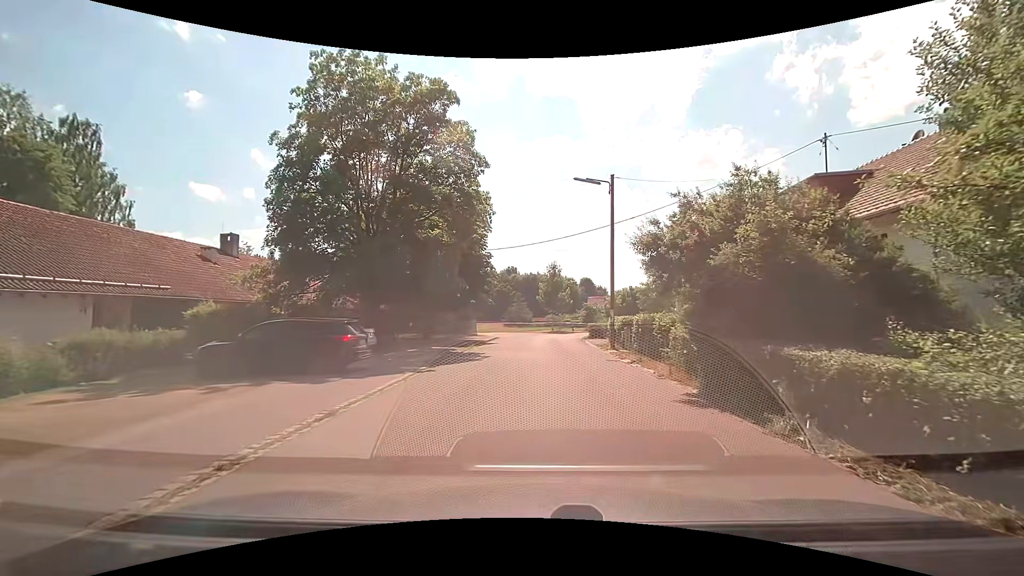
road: residential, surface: asphalt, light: Day
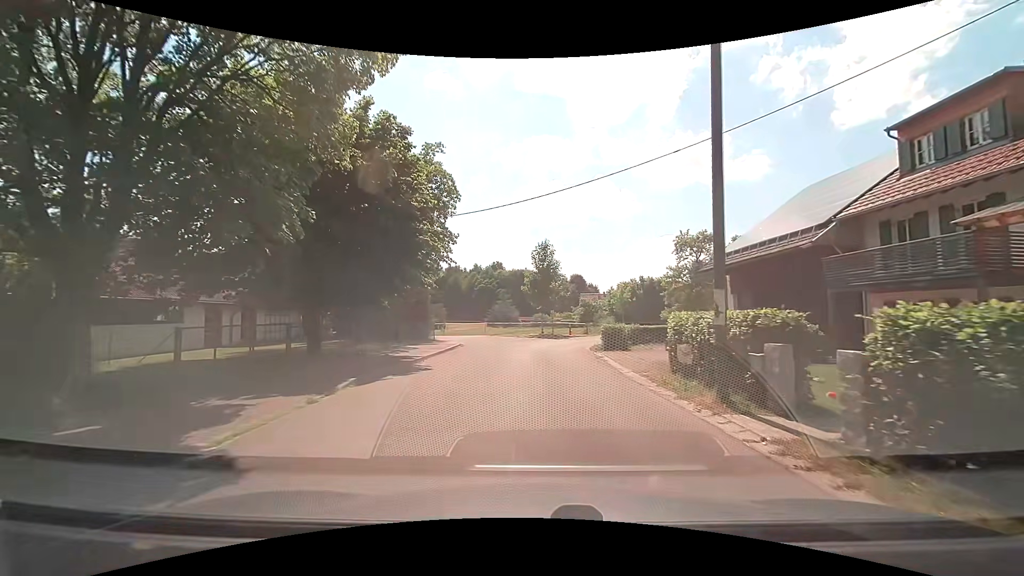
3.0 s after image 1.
(+0.4, +16.1) m; +1°
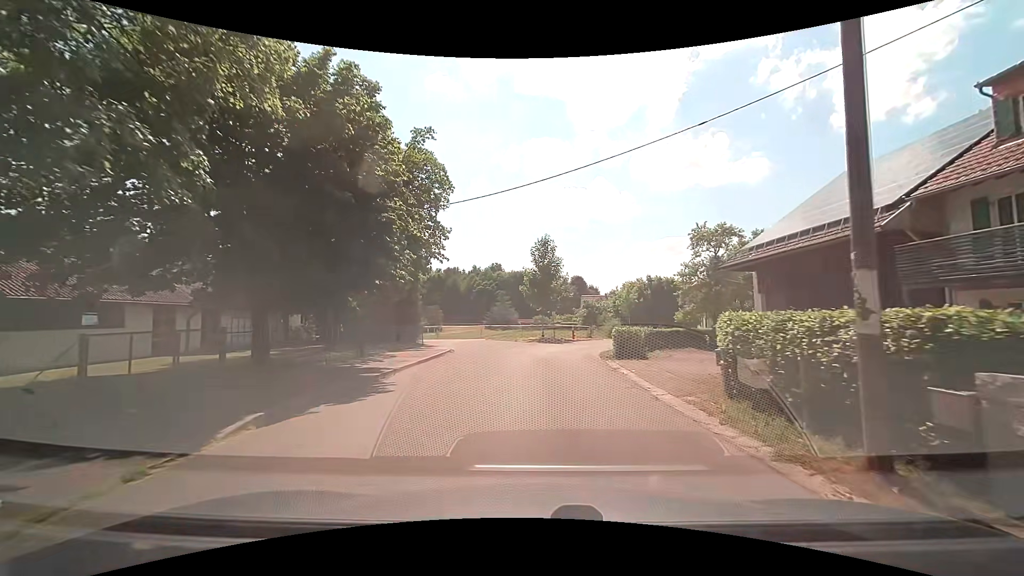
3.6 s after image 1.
(+0.1, +3.7) m; +2°
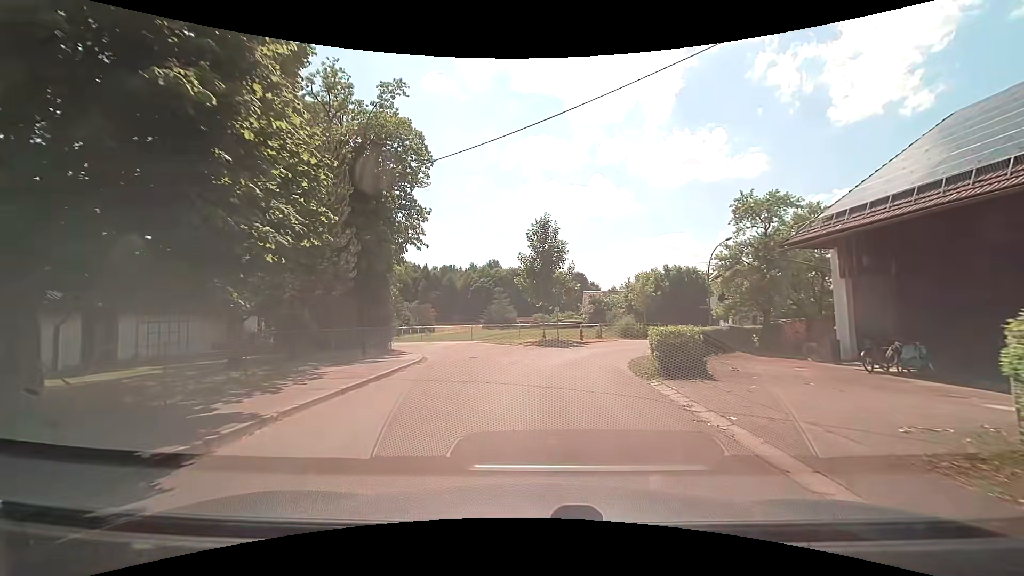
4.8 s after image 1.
(-0.1, +7.2) m; -1°
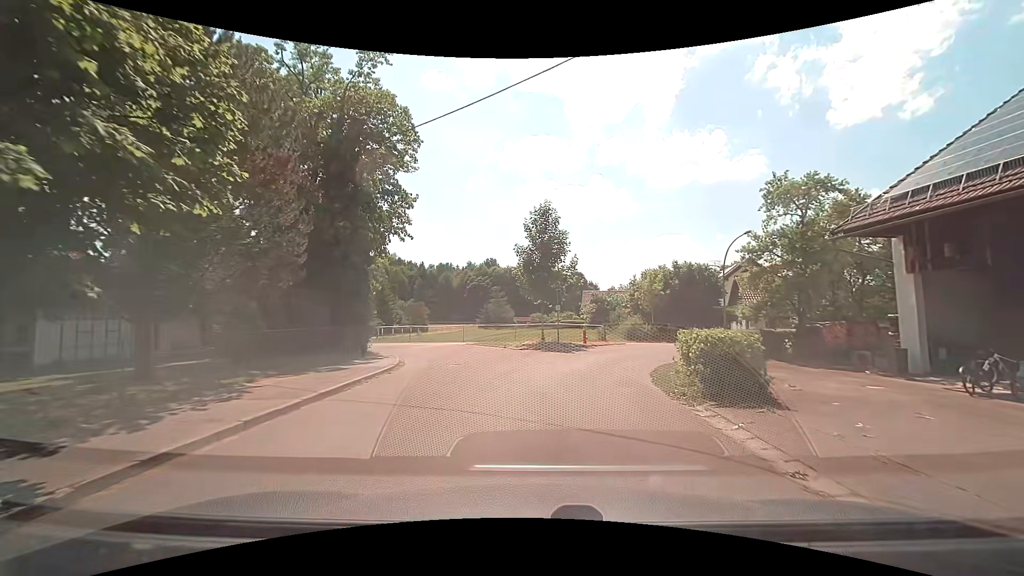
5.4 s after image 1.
(0.0, +3.6) m; -1°
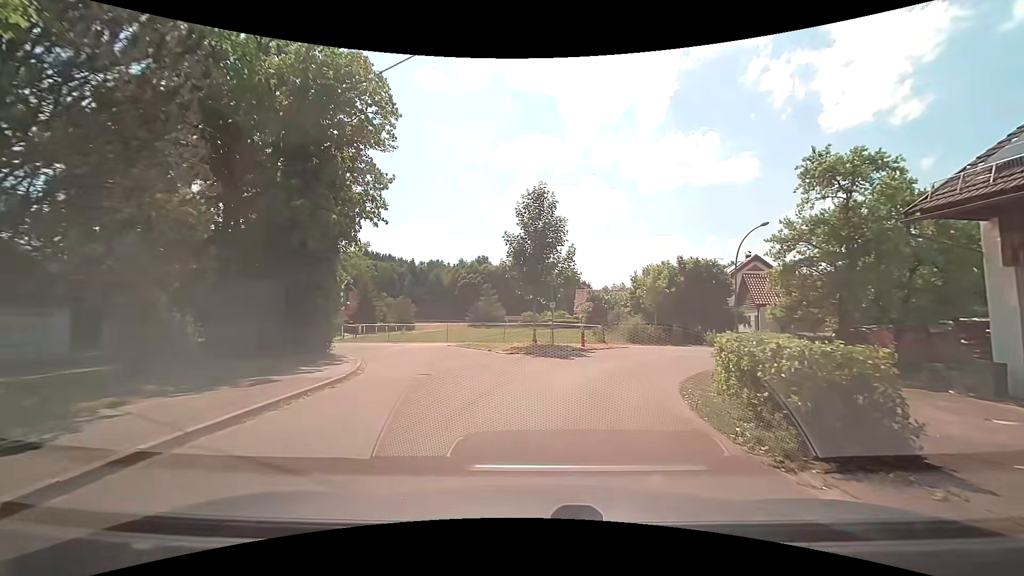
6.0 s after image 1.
(+0.1, +3.7) m; +2°
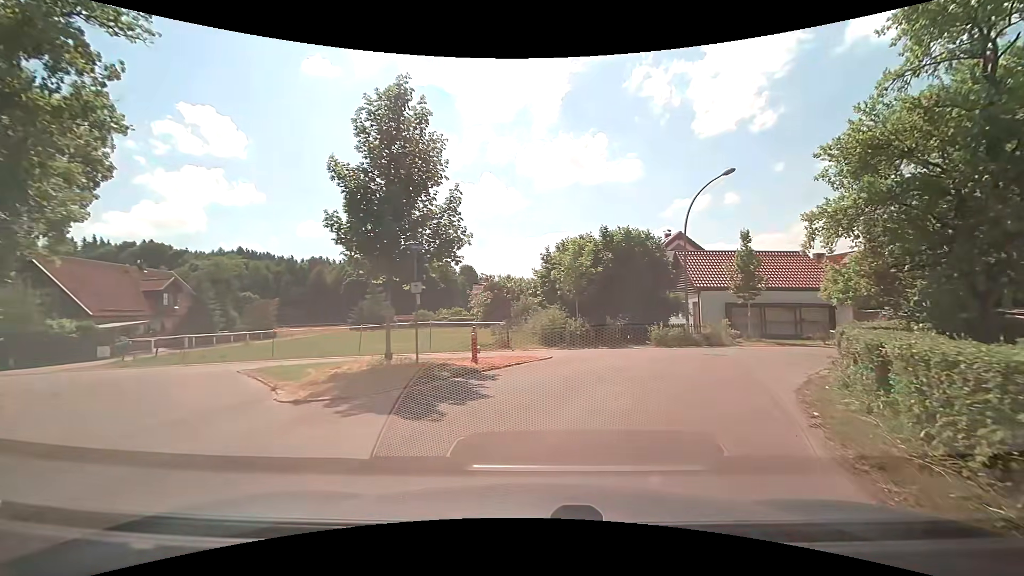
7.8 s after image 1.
(+0.8, +10.9) m; +12°
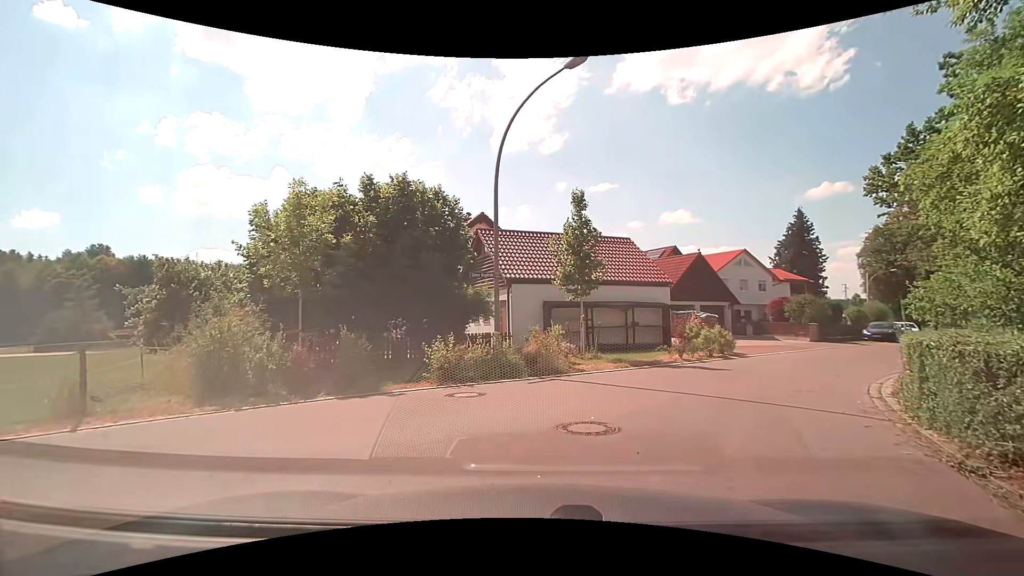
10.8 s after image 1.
(+2.0, +10.7) m; +25°
